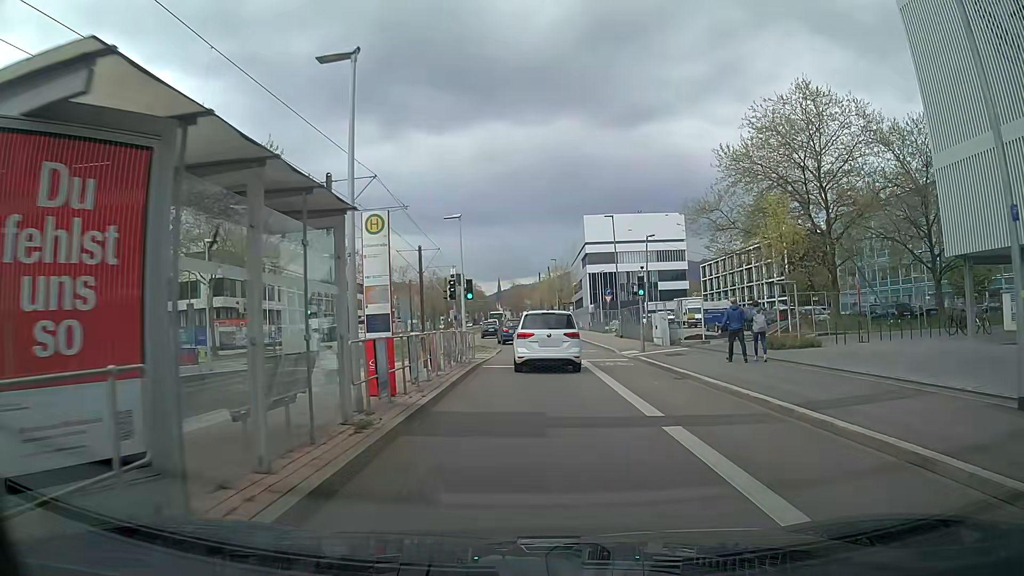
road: secondary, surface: asphalt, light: Day
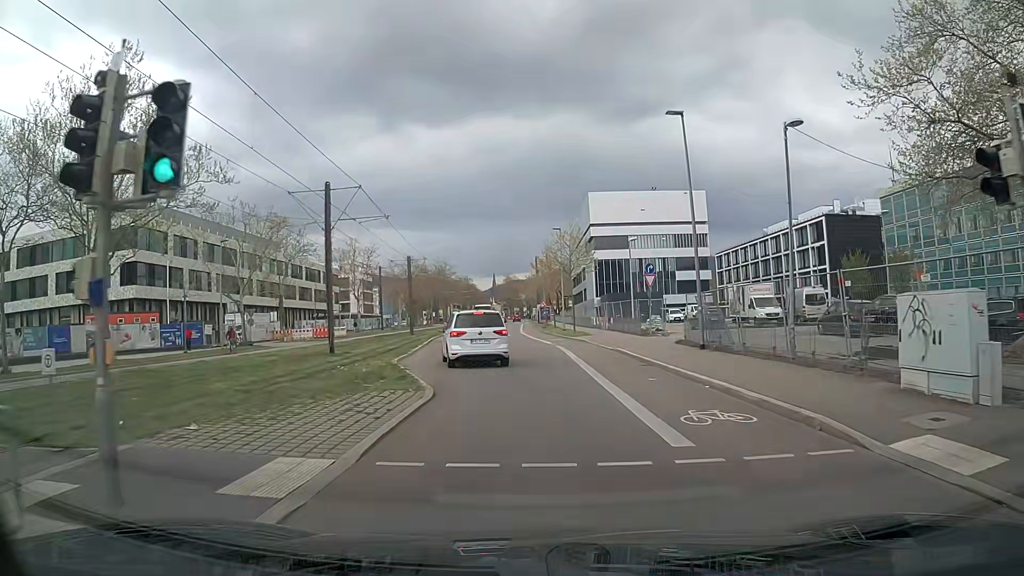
(+0.4, +22.6) m; +2°
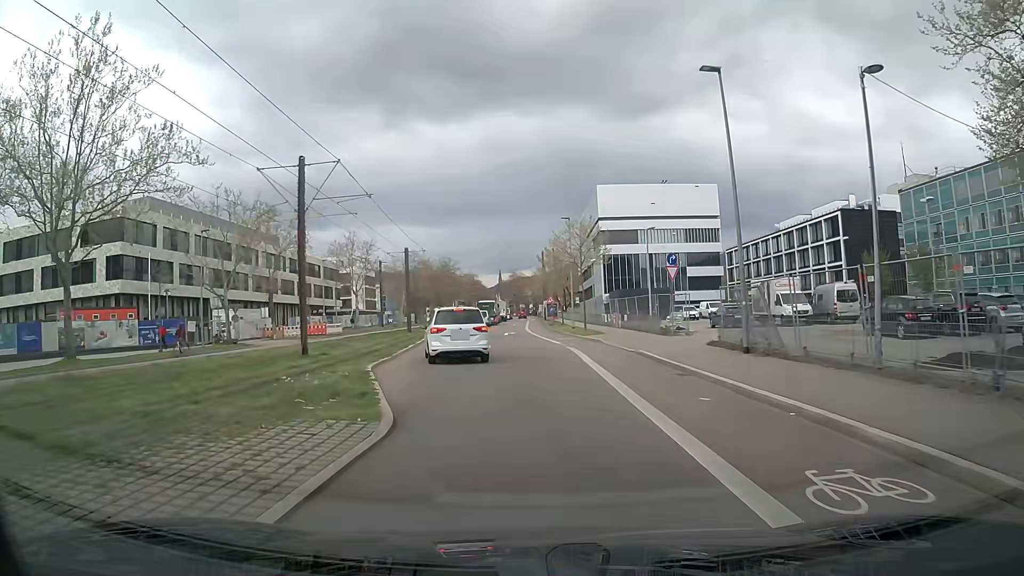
(-0.1, +4.2) m; -1°
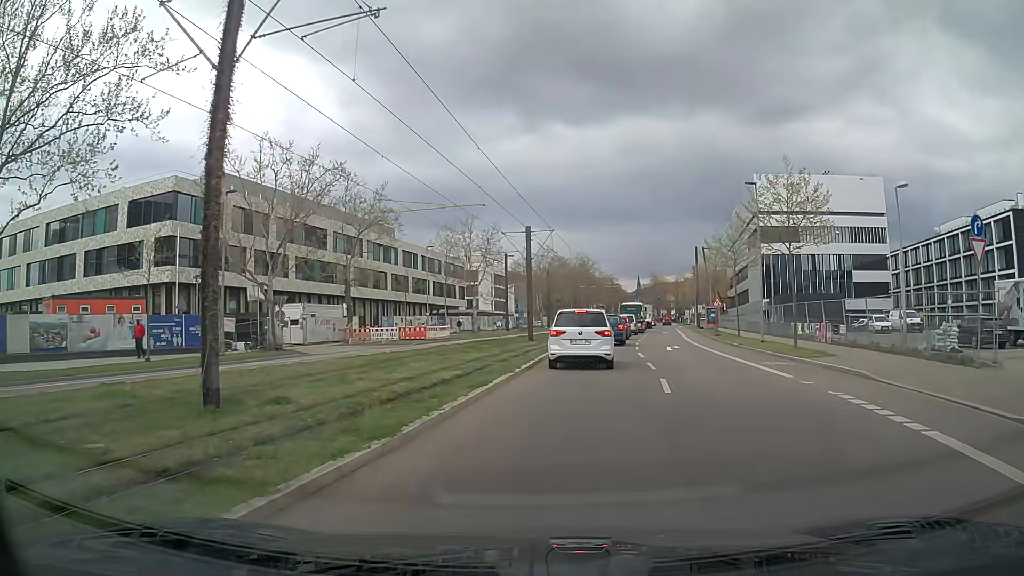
(-1.5, +15.1) m; -12°
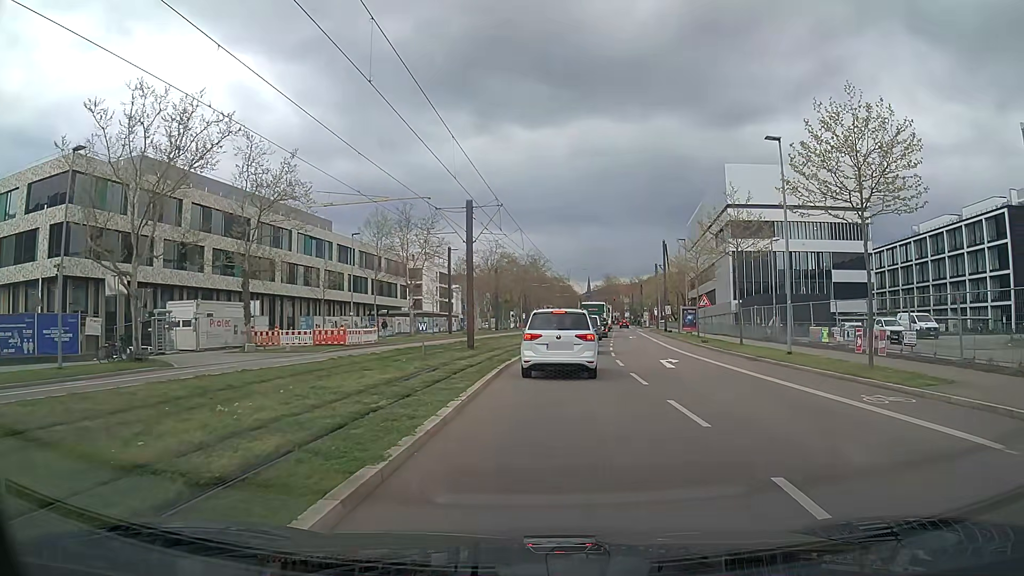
(+0.3, +9.7) m; +5°
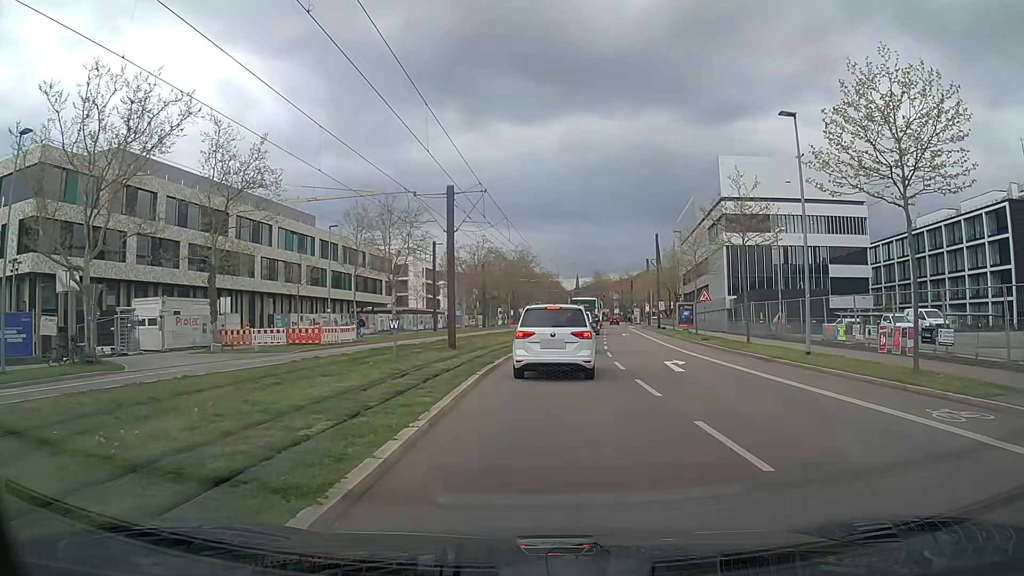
(0.0, +2.8) m; 0°
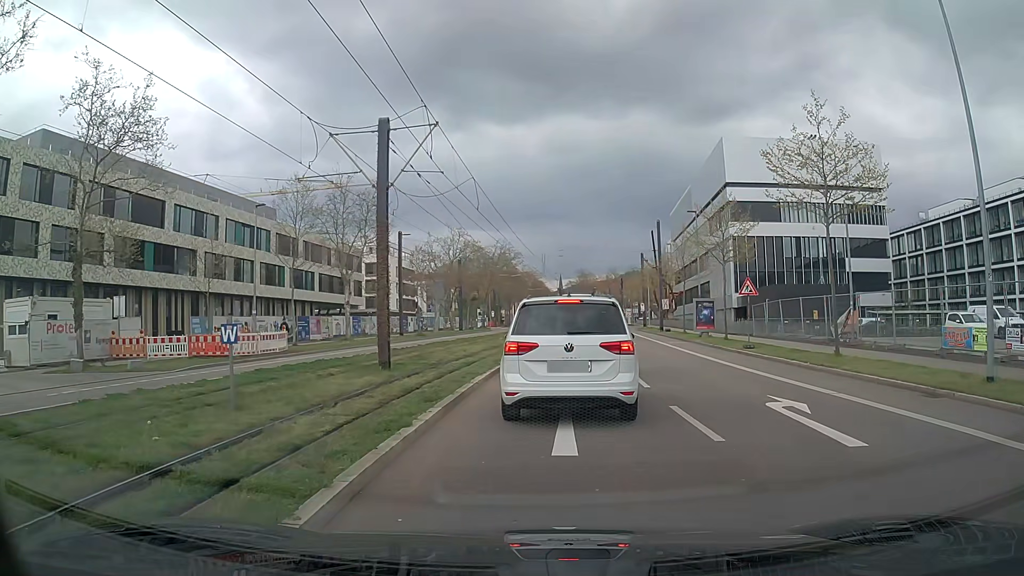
(+0.2, +10.4) m; +2°
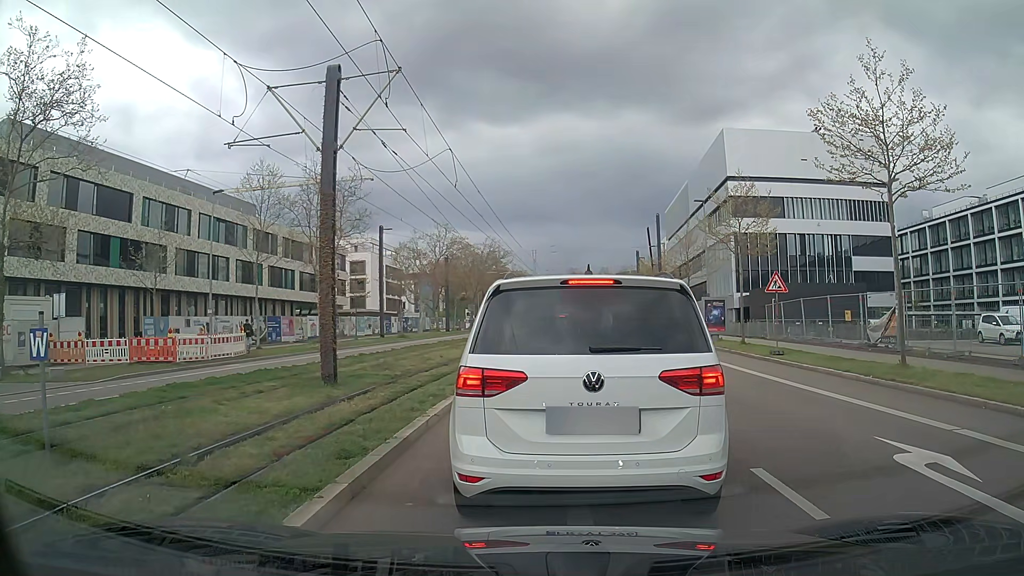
(-0.1, +4.2) m; -2°
(0, +10) (+1, +20) (+2, +30) (+4, +40) (+5, +50) (+6, +60) (+7, +70) (+8, +80) (+9, +89) (+11, +99) m
